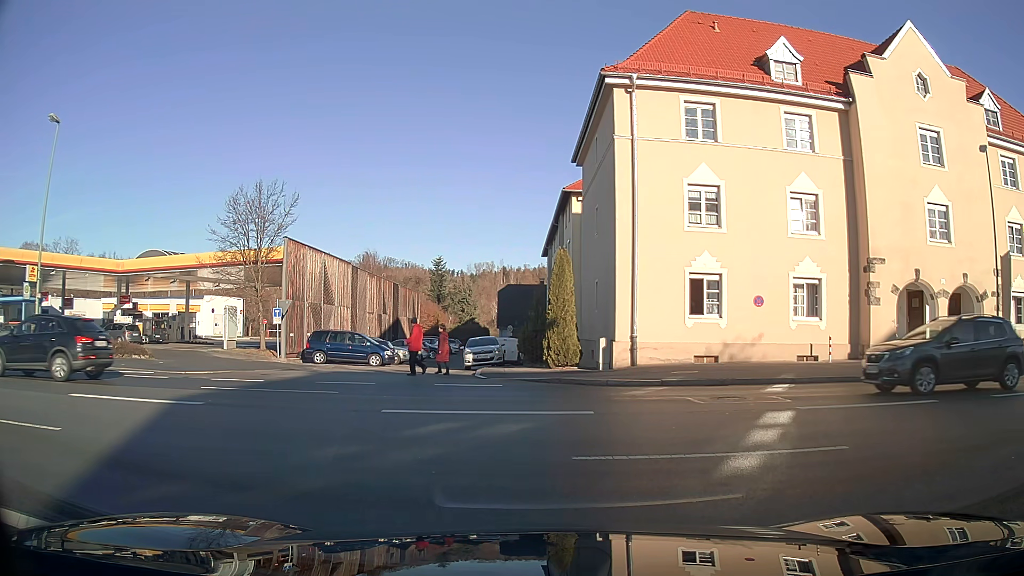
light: Day
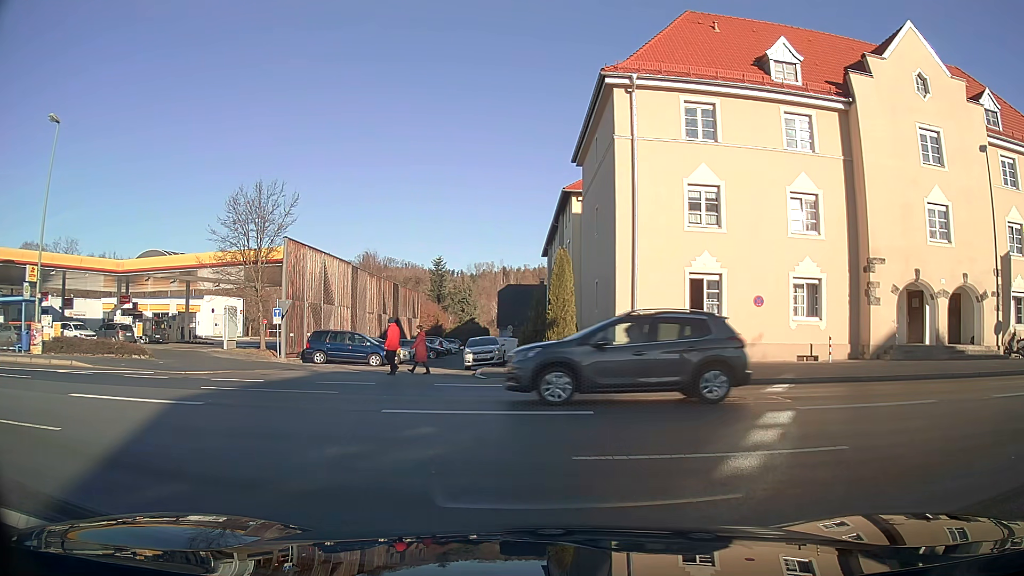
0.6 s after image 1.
(0.0, 0.0) m; 0°
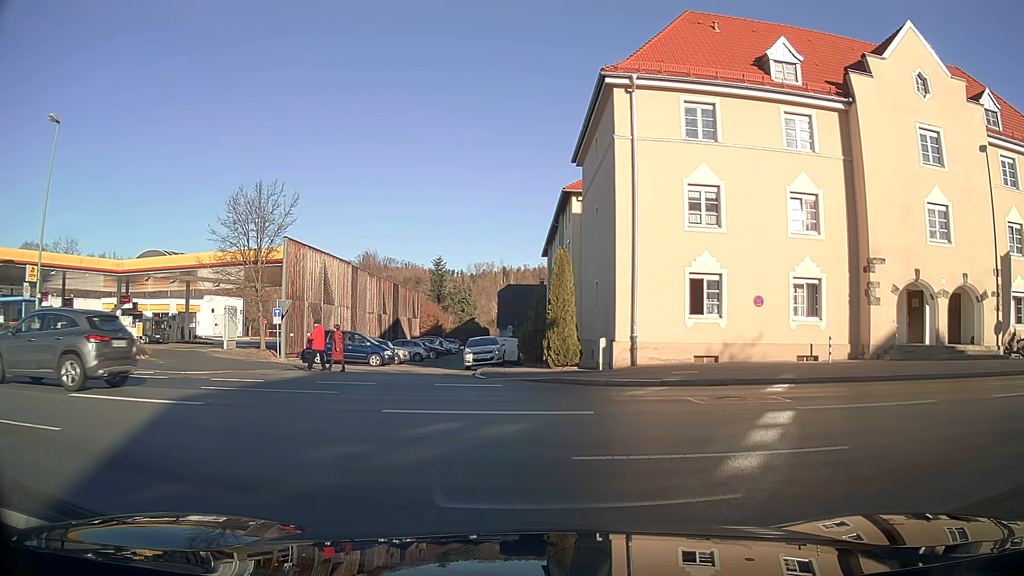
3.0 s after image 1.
(0.0, 0.0) m; 0°
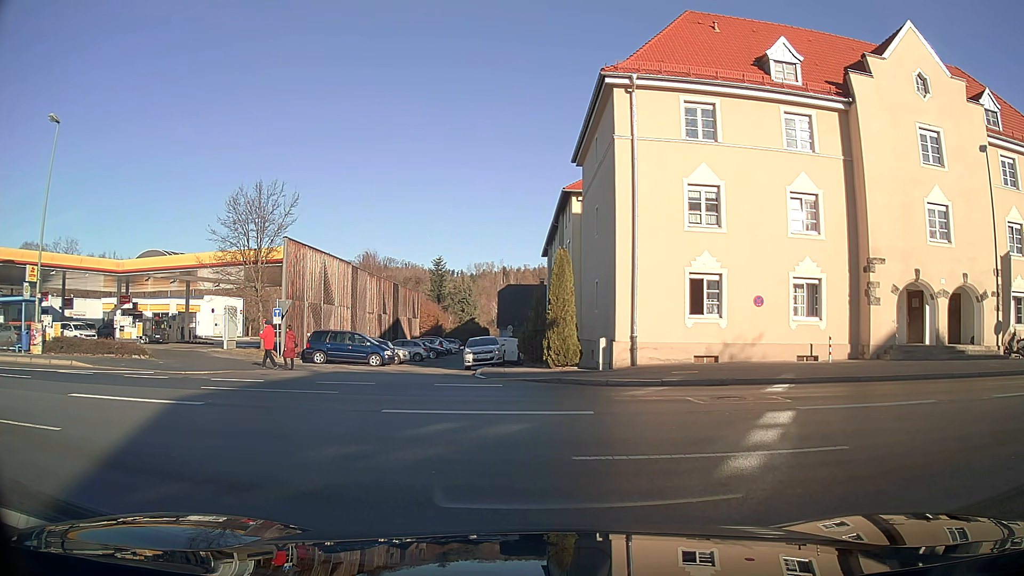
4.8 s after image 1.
(0.0, 0.0) m; 0°
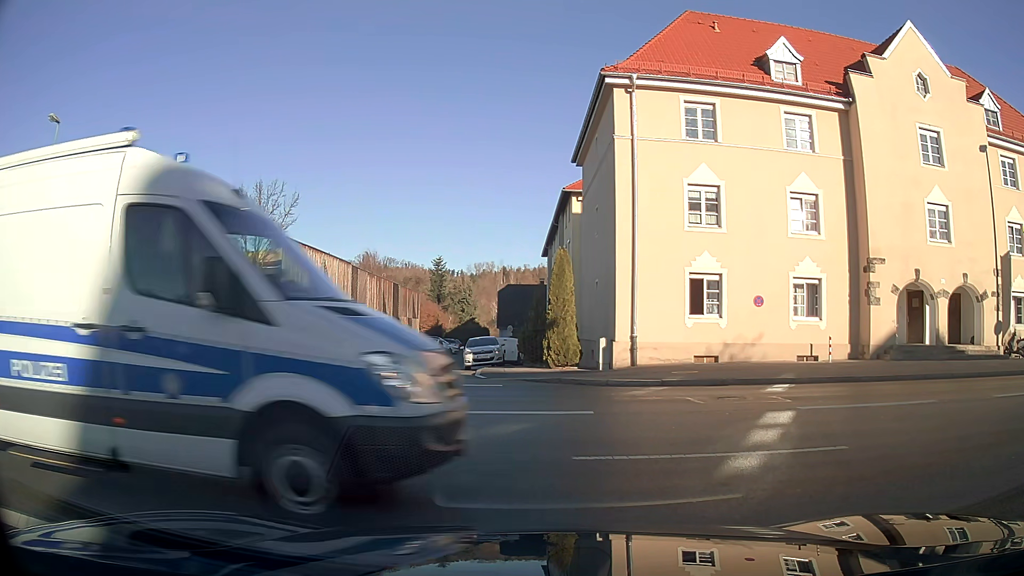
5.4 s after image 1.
(0.0, 0.0) m; 0°
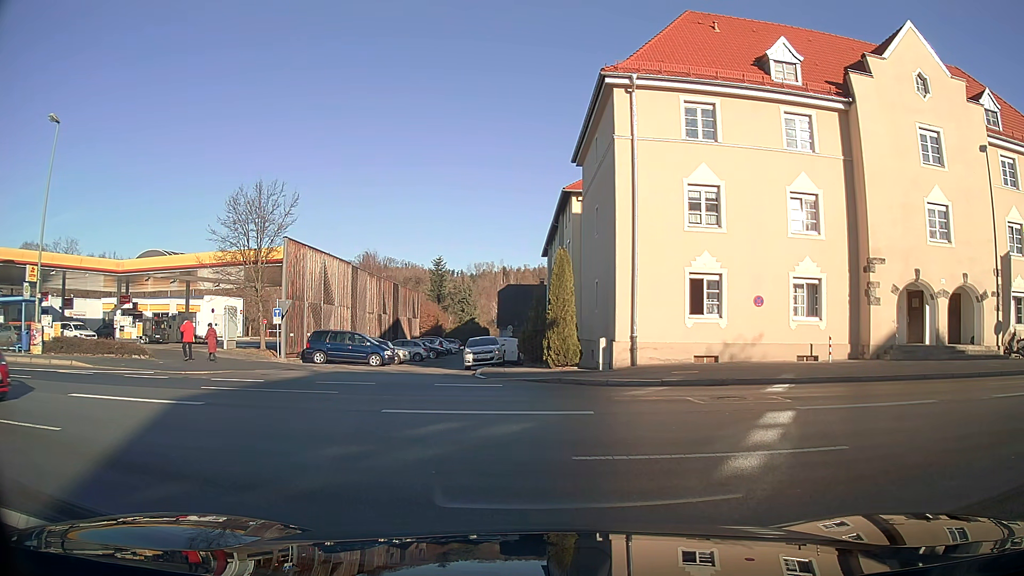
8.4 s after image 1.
(0.0, 0.0) m; 0°
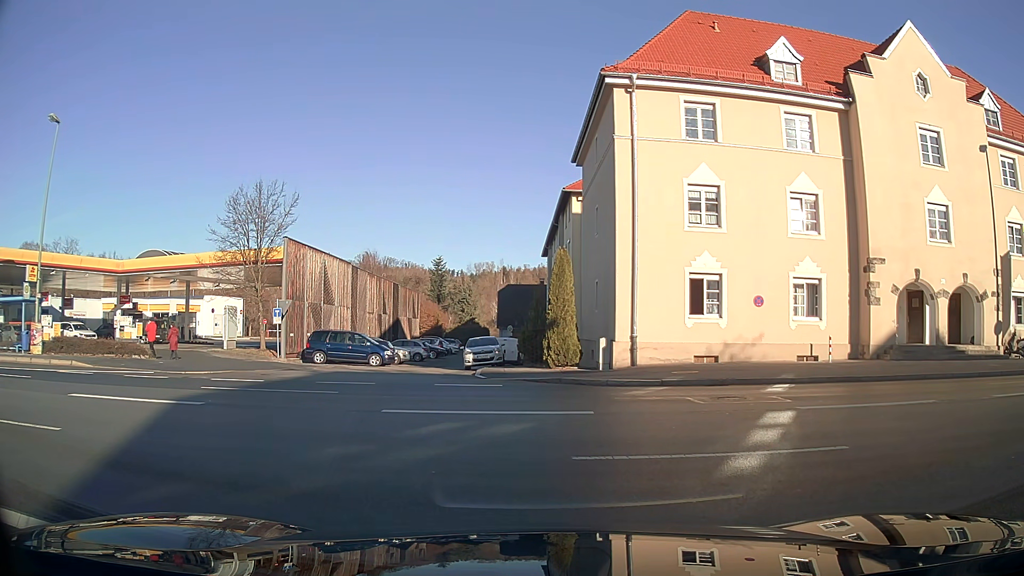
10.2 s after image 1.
(0.0, 0.0) m; 0°
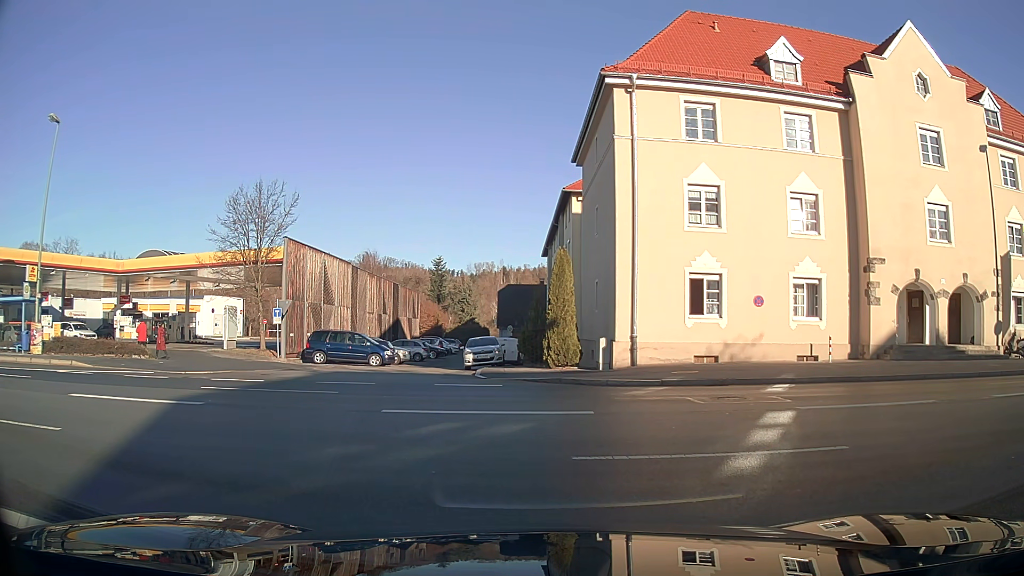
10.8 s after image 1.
(0.0, 0.0) m; 0°
